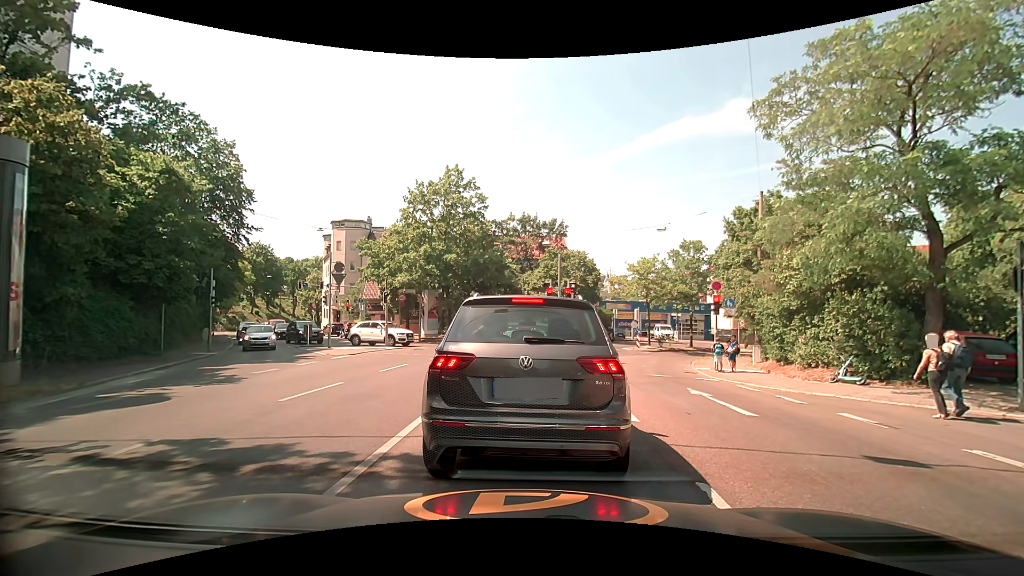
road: secondary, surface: asphalt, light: Day
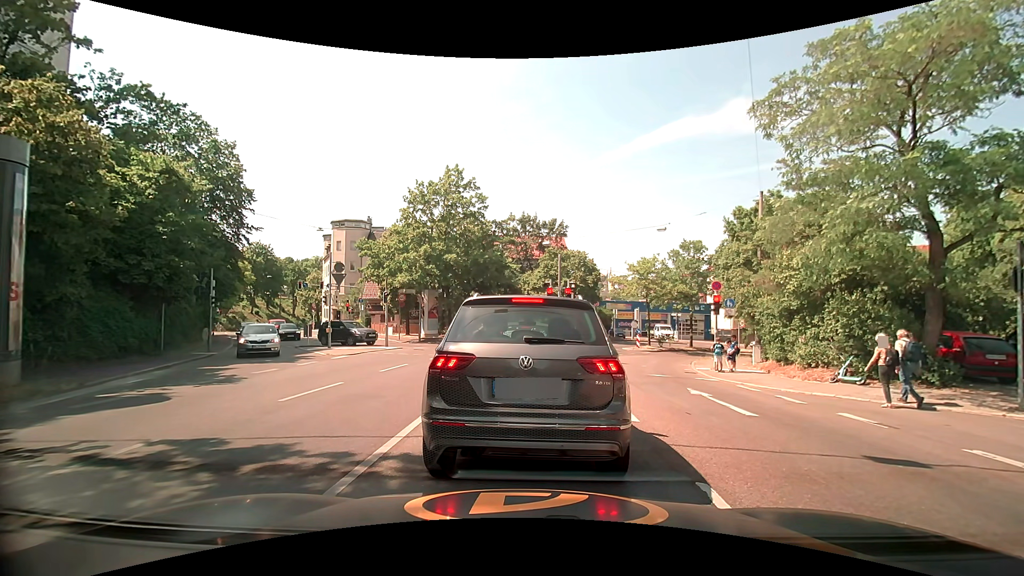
(0.0, 0.0) m; 0°
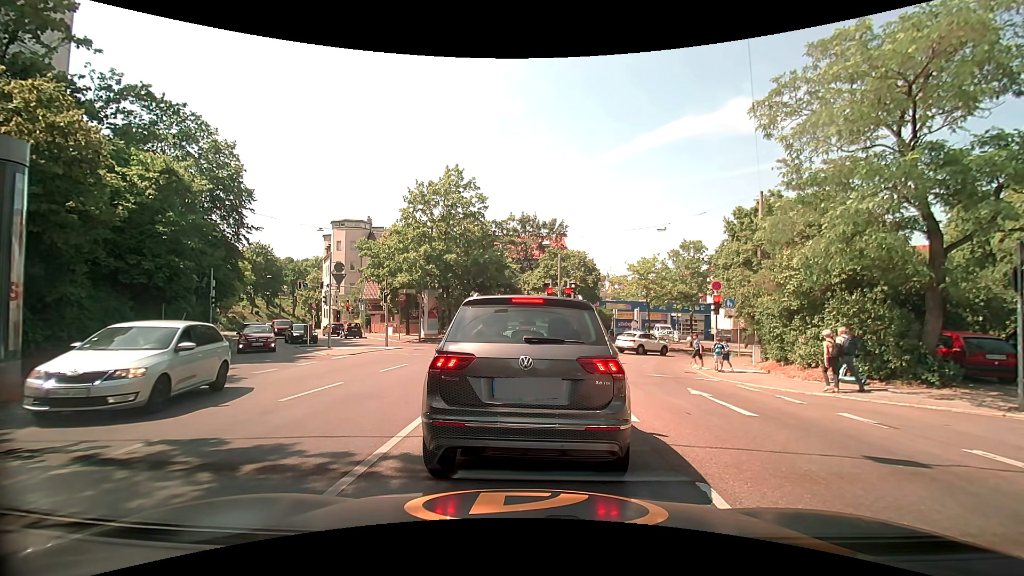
(0.0, 0.0) m; 0°
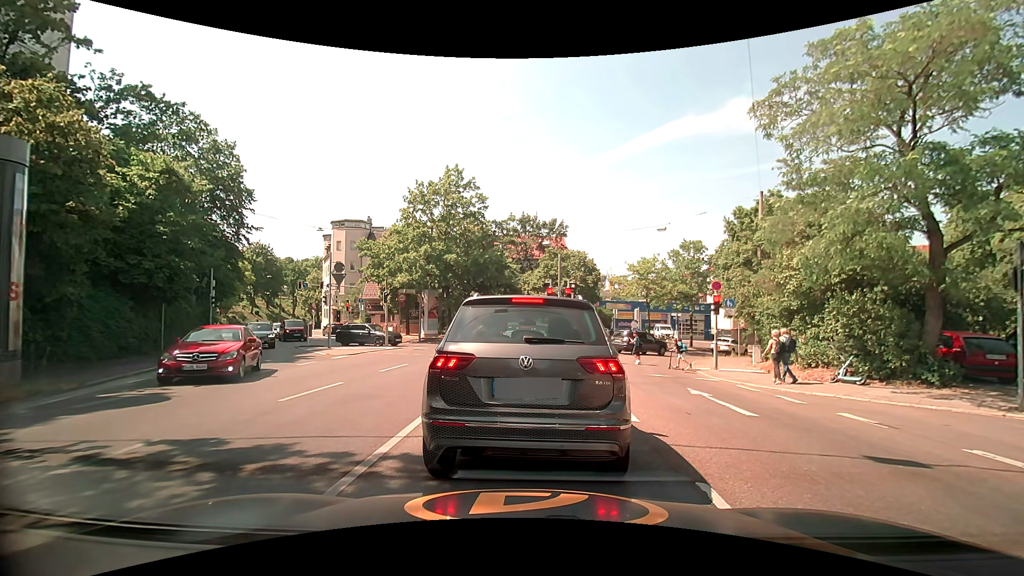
(0.0, 0.0) m; 0°
